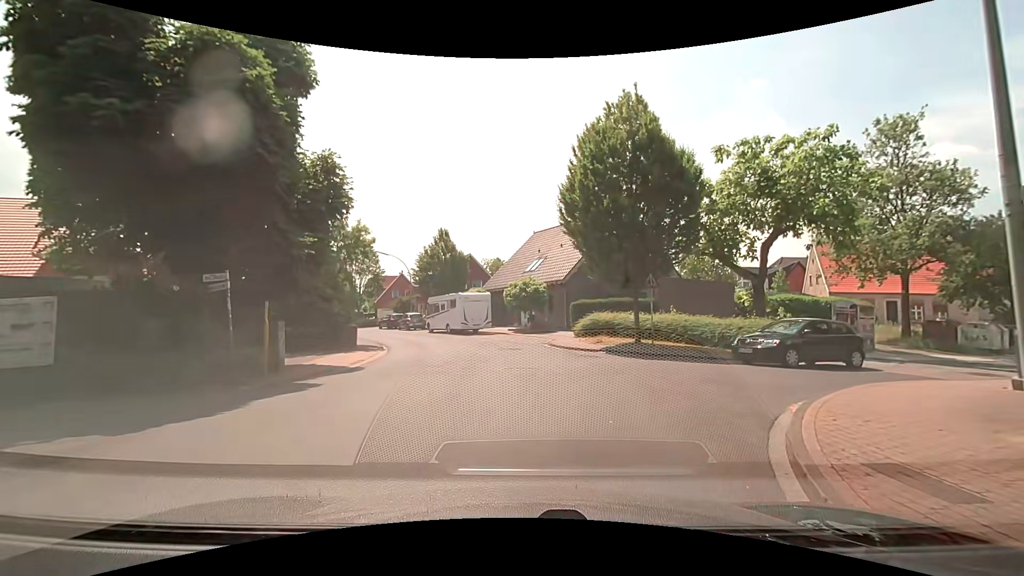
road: residential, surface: asphalt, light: Day
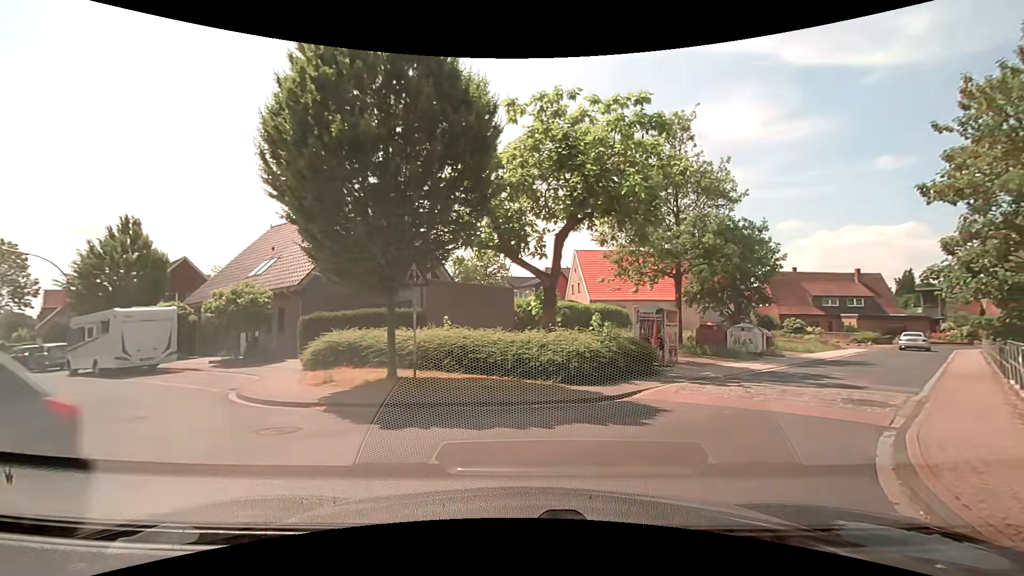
(+1.4, +8.4) m; +26°
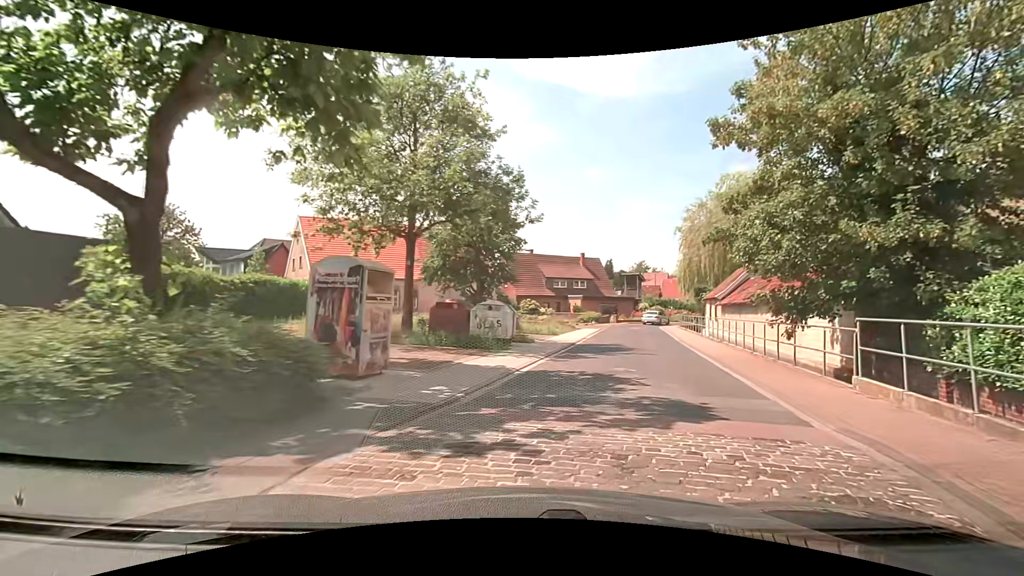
(+2.2, +8.9) m; +27°
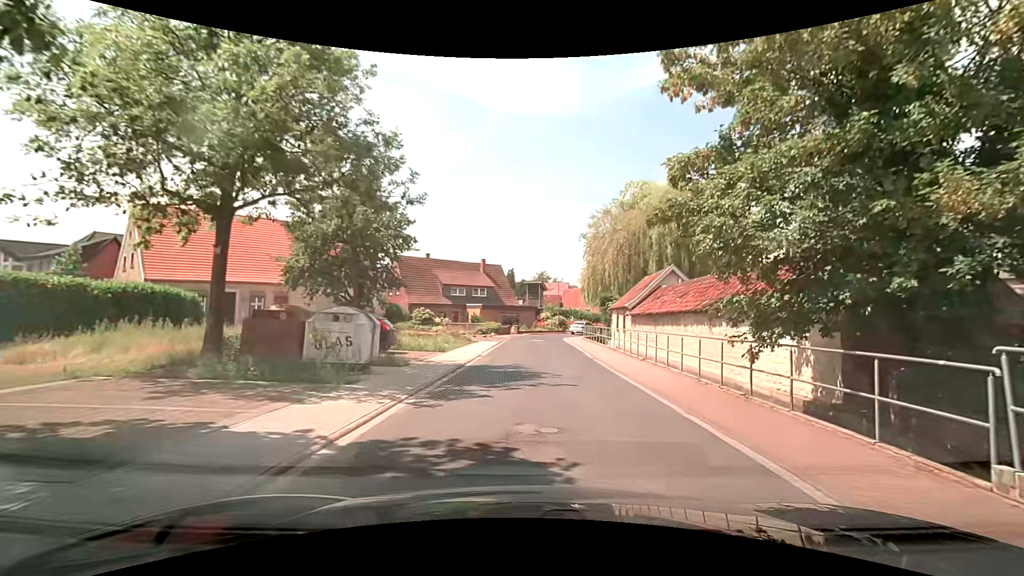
(+0.7, +5.6) m; +13°
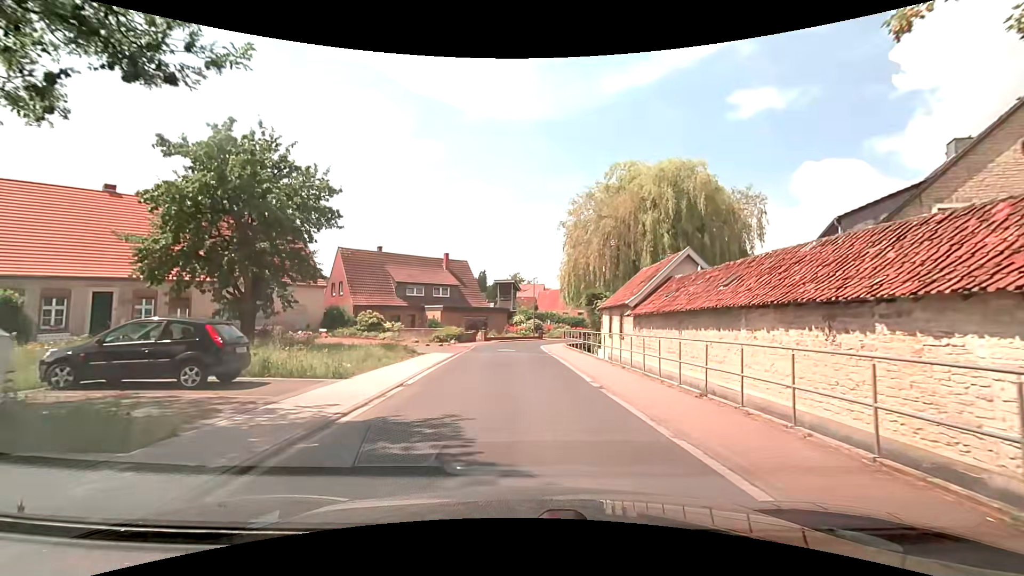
(+0.3, +9.1) m; +4°
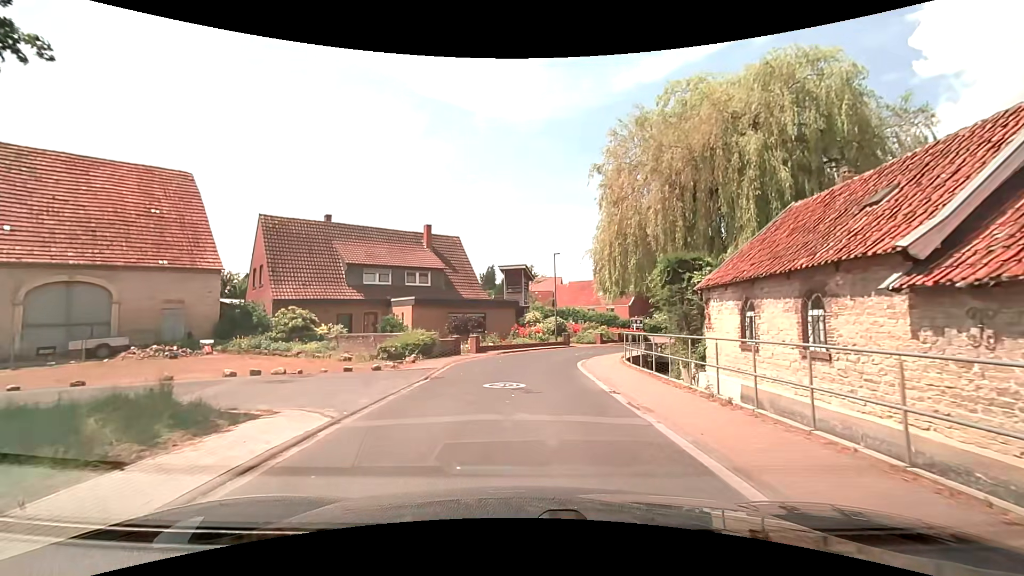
(-0.7, +17.2) m; -3°
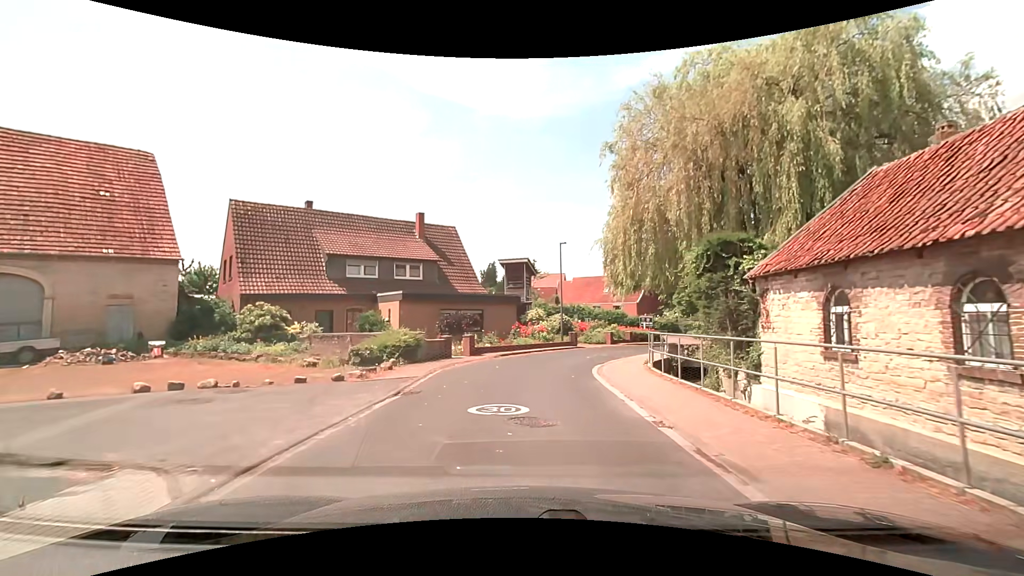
(0.0, +3.6) m; 0°
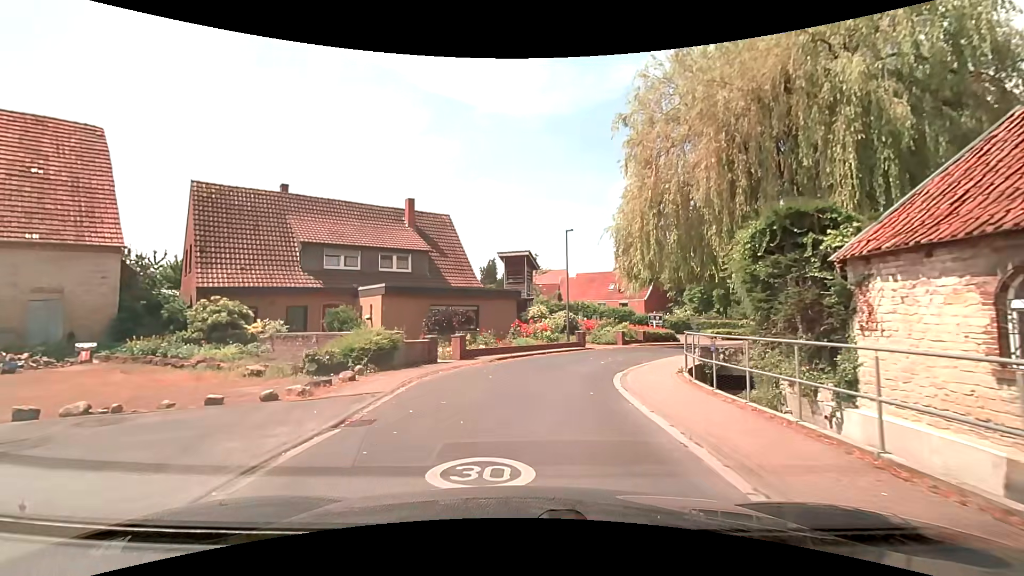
(0.0, +3.5) m; -2°
